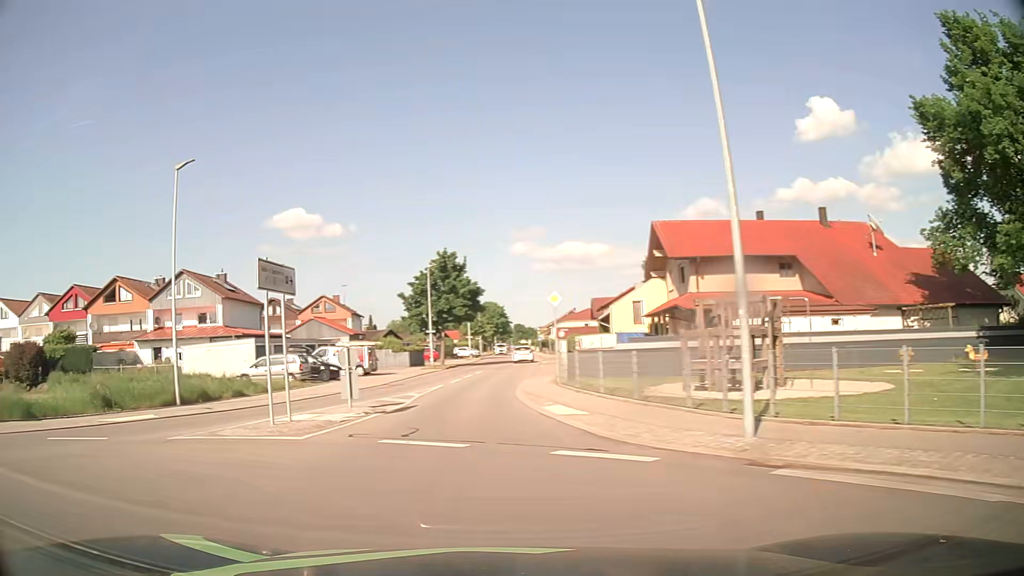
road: unclassified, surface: asphalt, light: Day
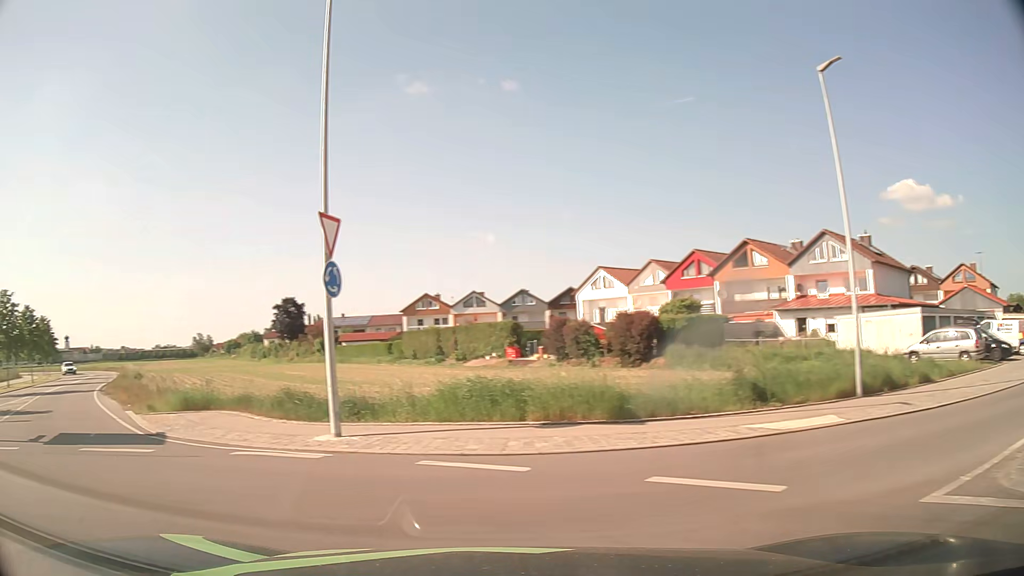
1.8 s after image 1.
(-3.0, +6.3) m; -53°
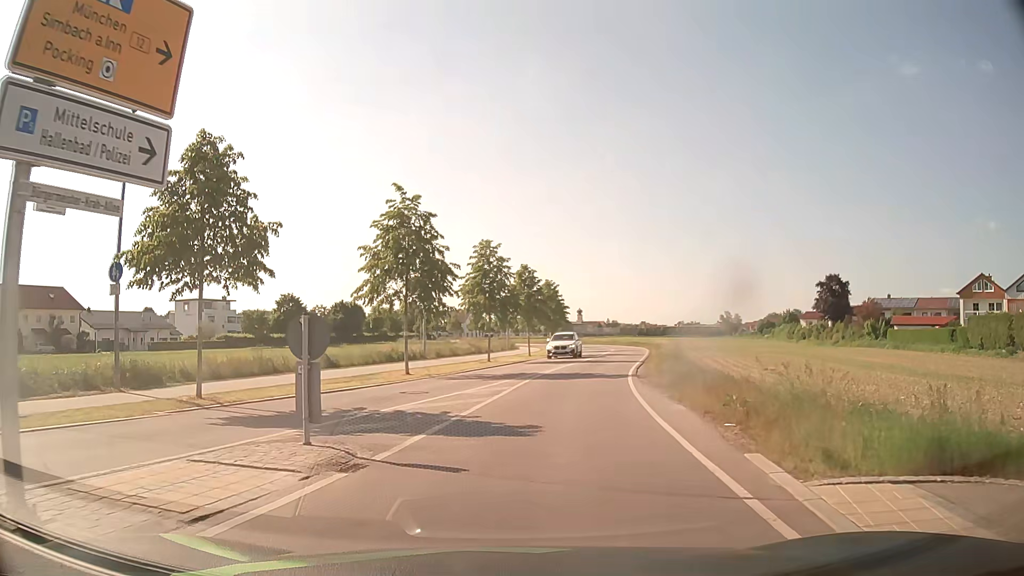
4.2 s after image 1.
(-6.2, +9.9) m; -44°
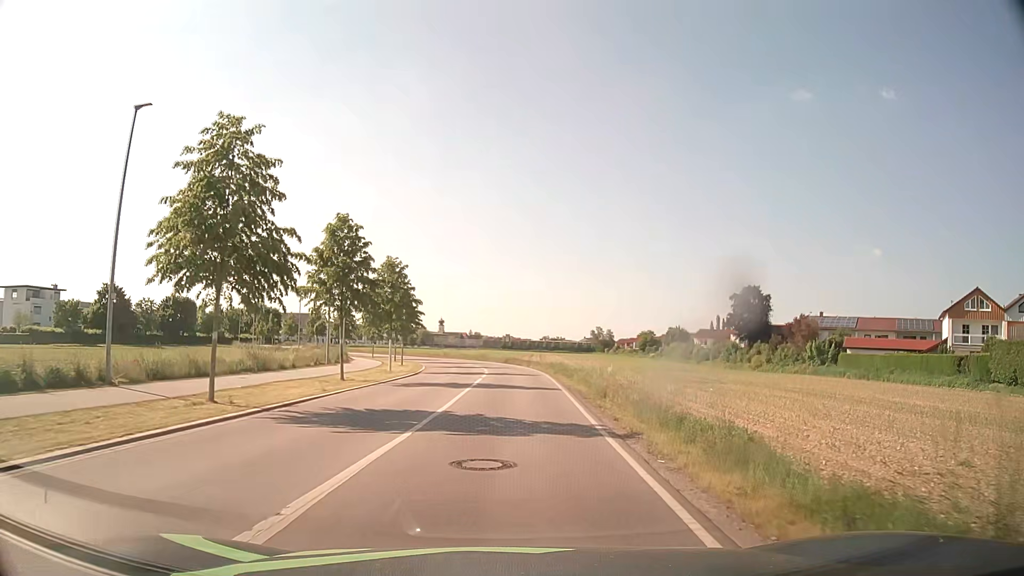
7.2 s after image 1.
(+2.3, +22.7) m; +12°
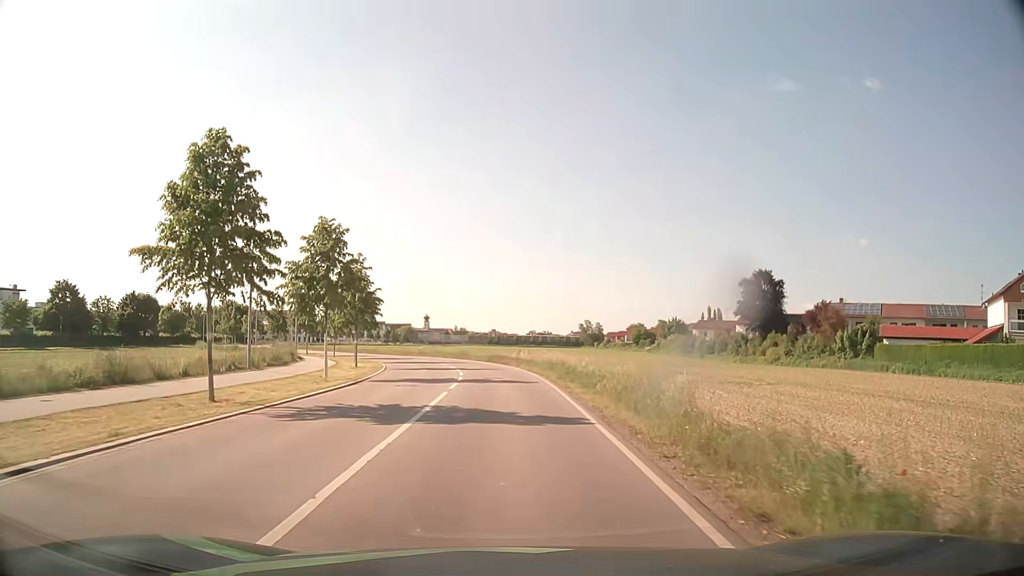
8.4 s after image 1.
(+0.1, +11.5) m; +1°
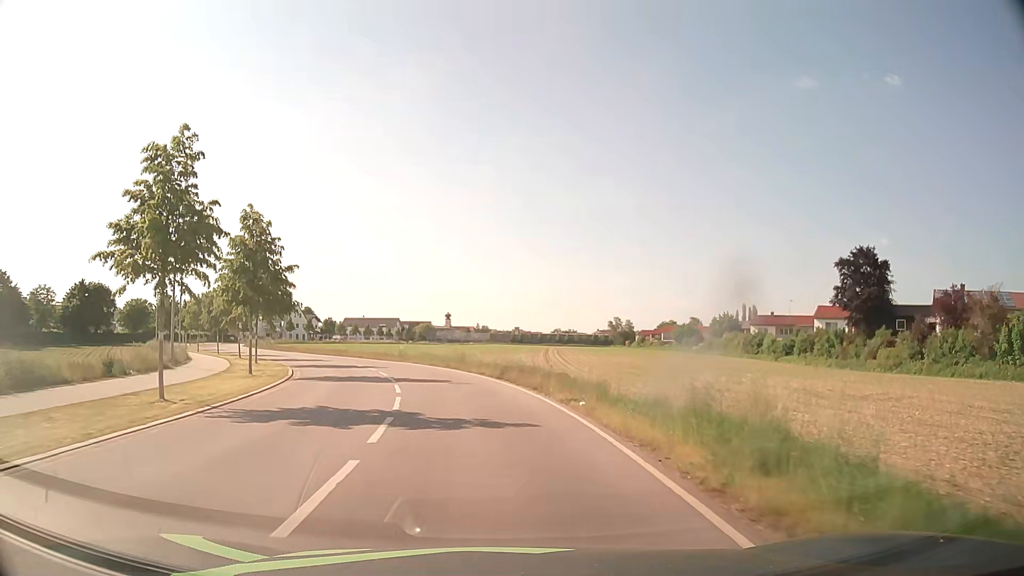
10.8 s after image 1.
(-0.2, +25.1) m; -2°
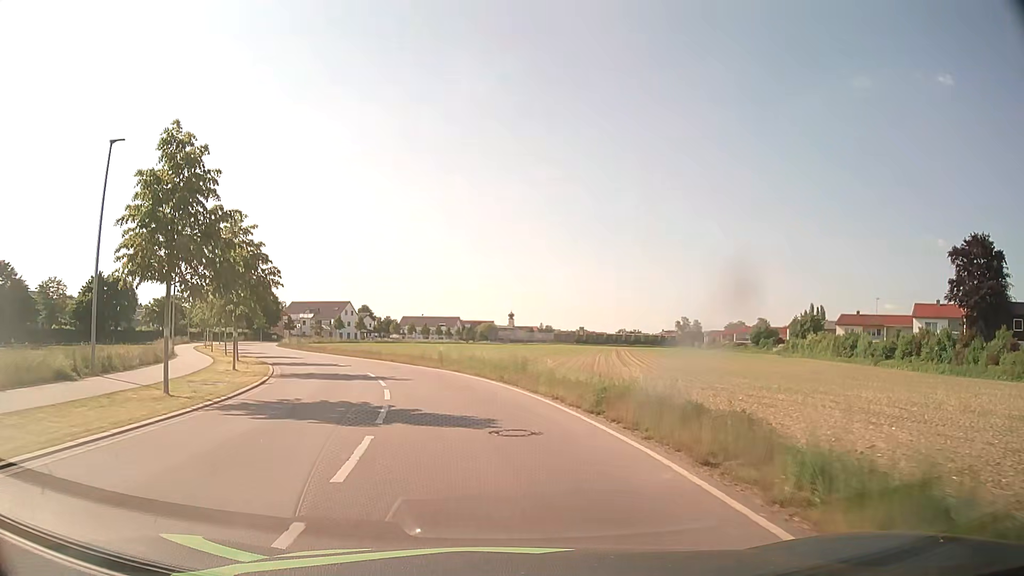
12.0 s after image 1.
(-0.5, +11.7) m; -5°
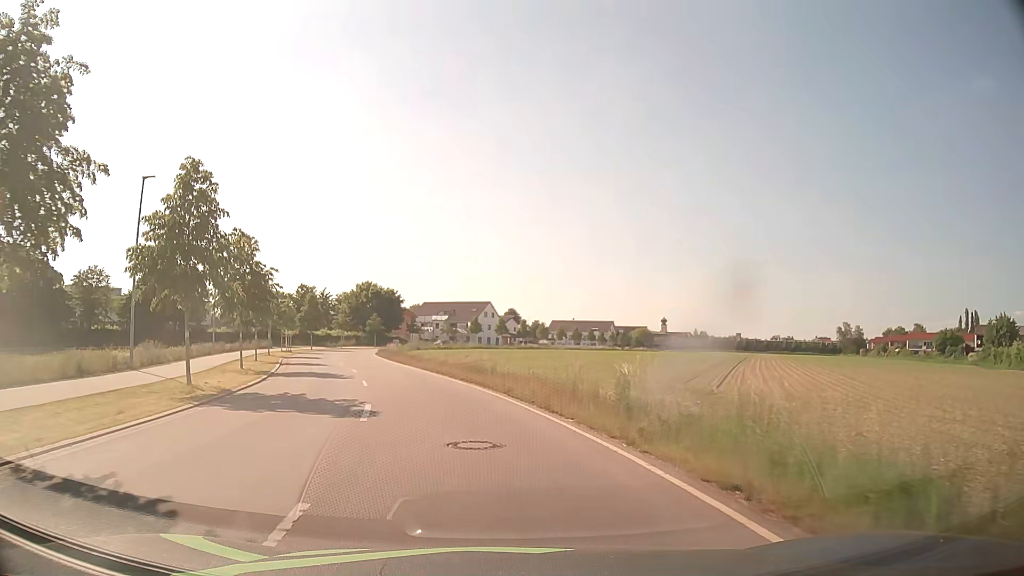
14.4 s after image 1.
(-2.3, +22.0) m; -13°
(-1, +10) (-2, +20) (-5, +30) (-8, +39) (-10, +49) (-13, +58) (-14, +68) (-15, +78) (-15, +88) (-13, +98) m
